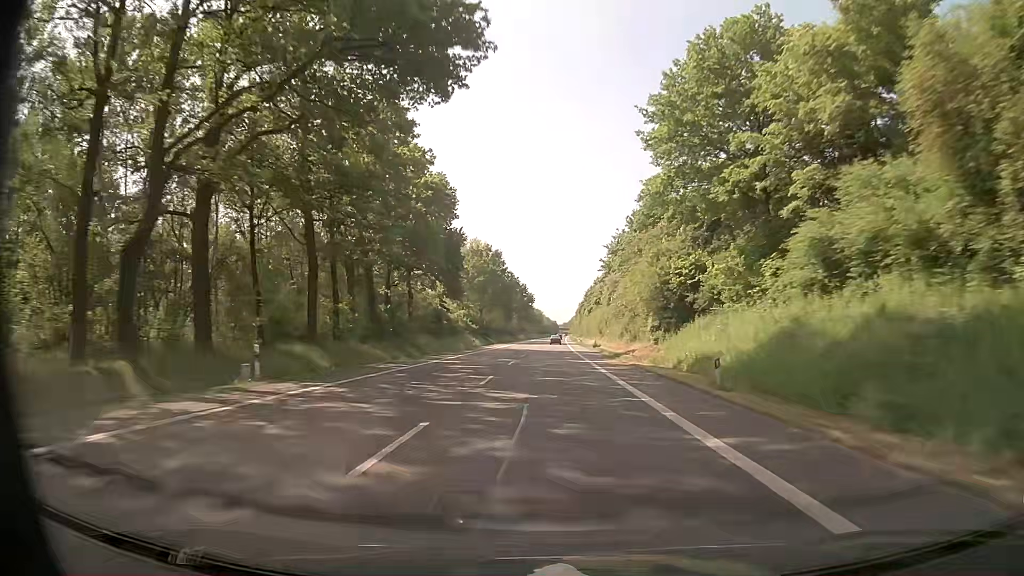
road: primary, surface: asphalt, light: Day
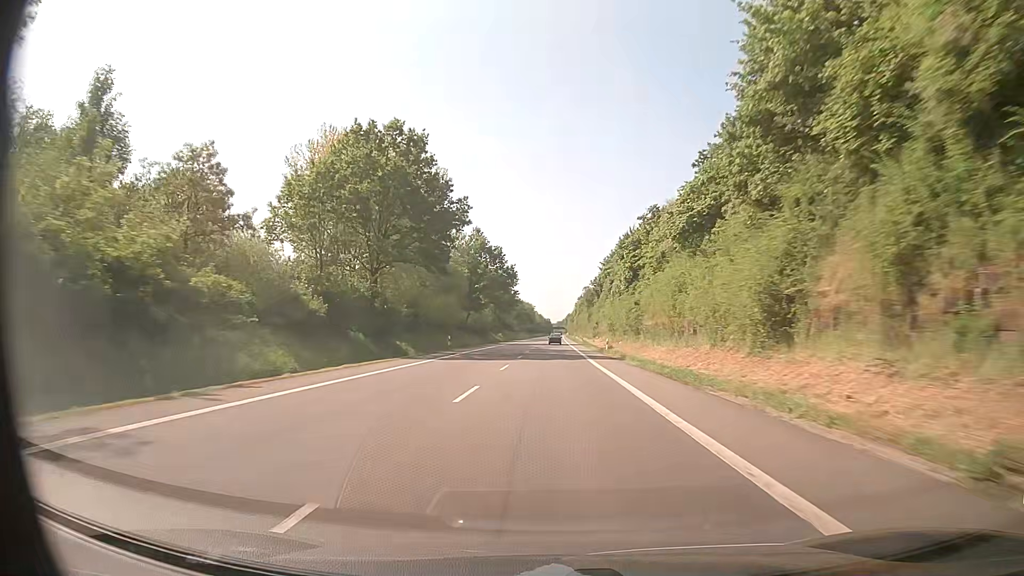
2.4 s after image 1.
(+0.2, +65.1) m; +1°
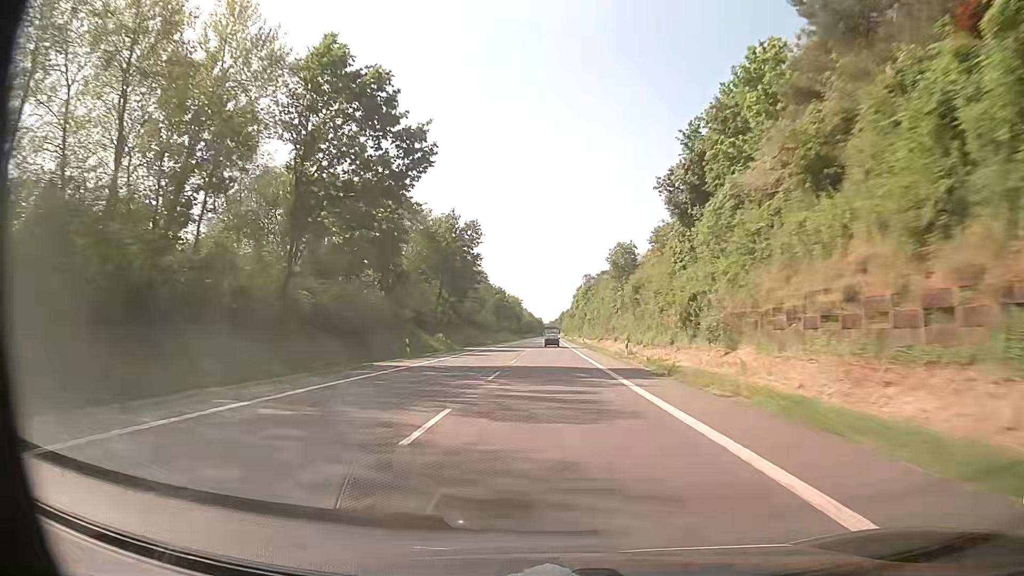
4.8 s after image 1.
(+0.1, +65.1) m; 0°
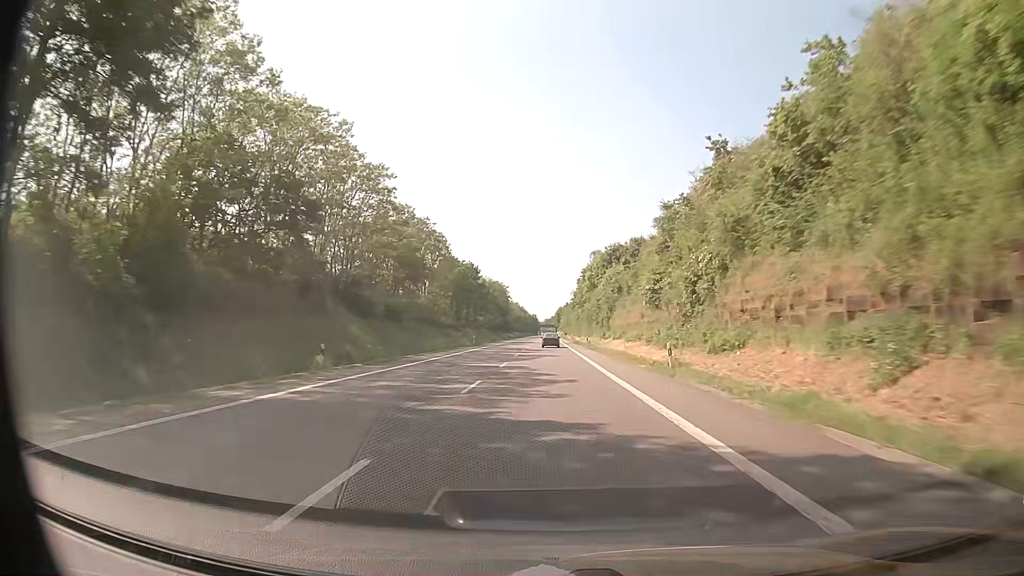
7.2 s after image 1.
(+0.3, +64.9) m; 0°
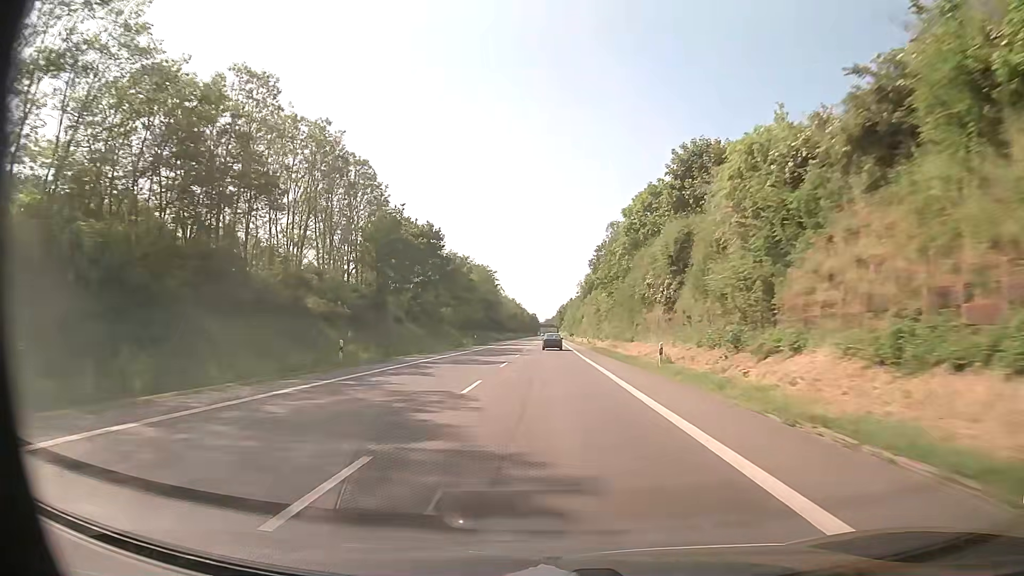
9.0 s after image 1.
(+0.1, +47.7) m; 0°
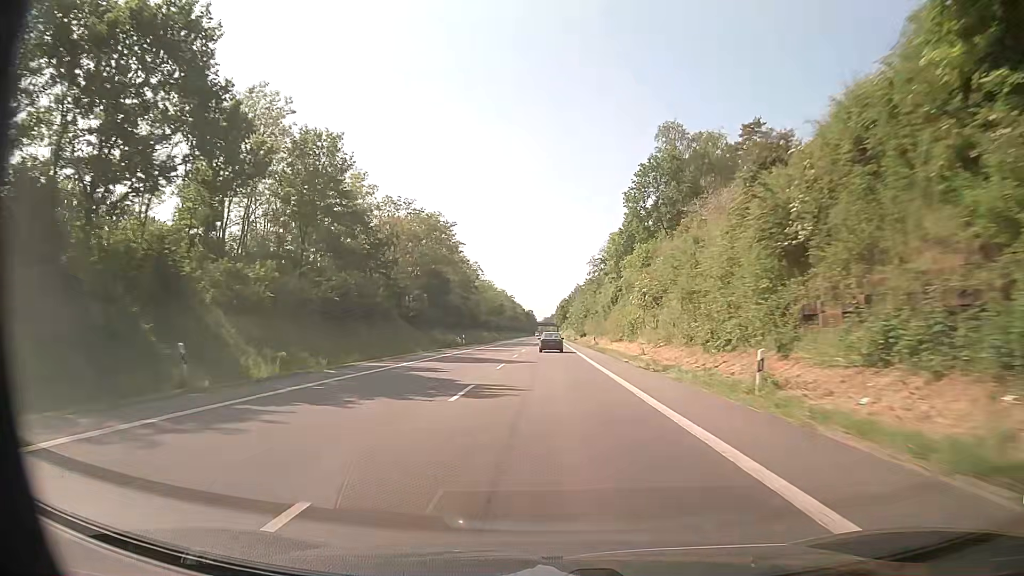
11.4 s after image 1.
(0.0, +61.8) m; 0°
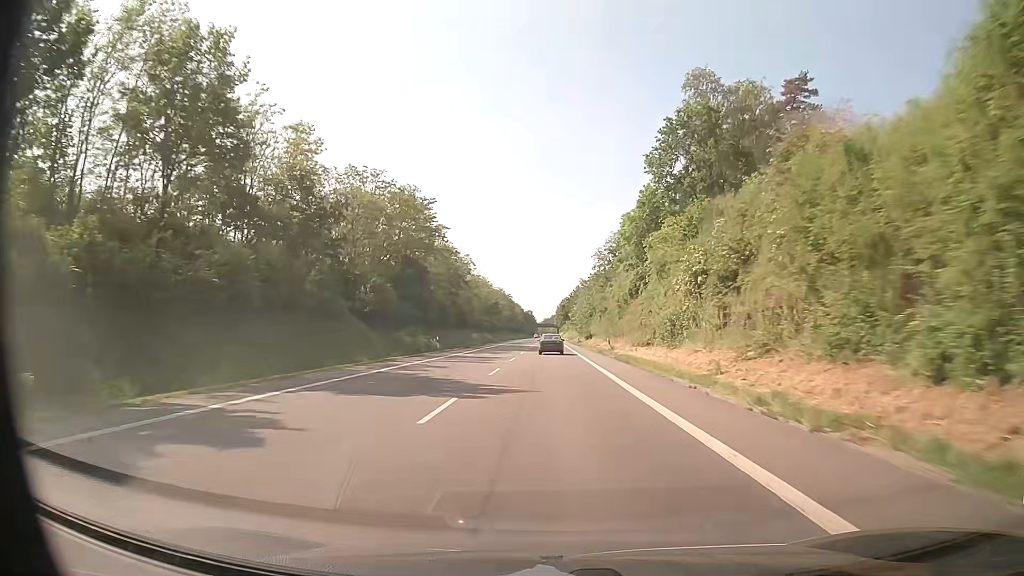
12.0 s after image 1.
(0.0, +15.1) m; 0°
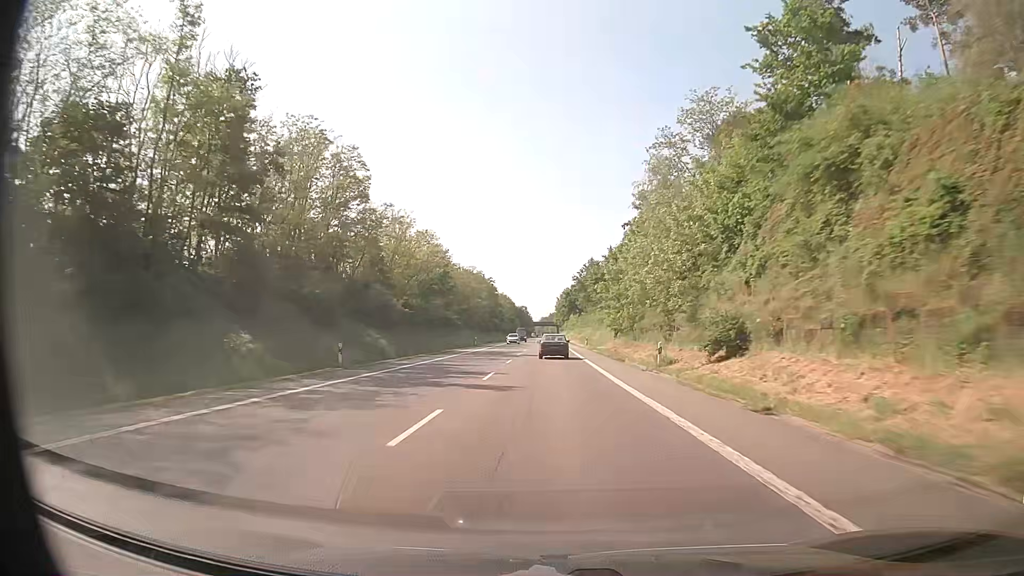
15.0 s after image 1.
(+0.1, +73.6) m; 0°
(0, +10) (0, +20) (0, +30) (0, +40) (0, +50) (0, +60) (0, +70) (0, +80) (0, +90) (0, +100) m
